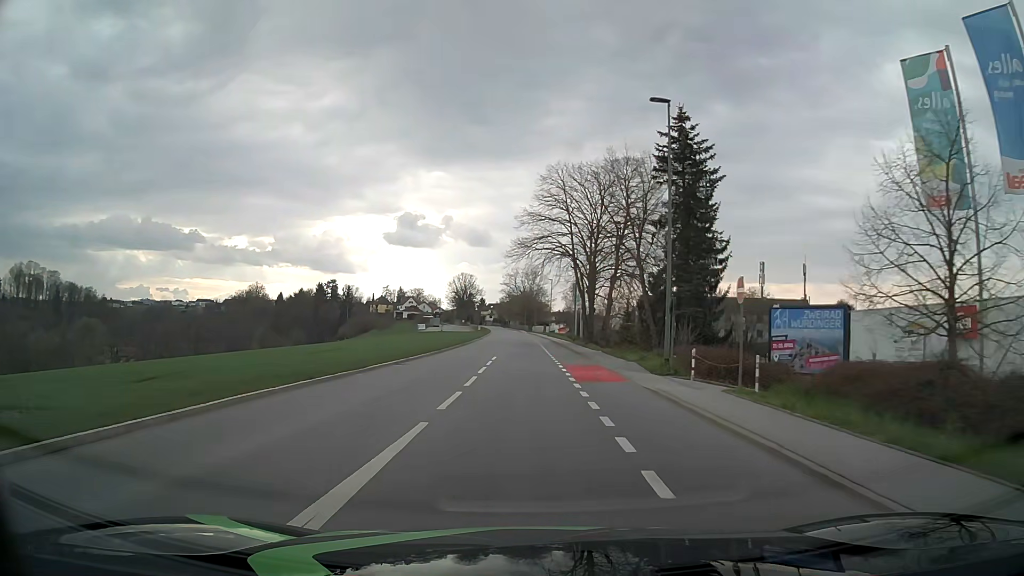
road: tertiary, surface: asphalt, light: Day
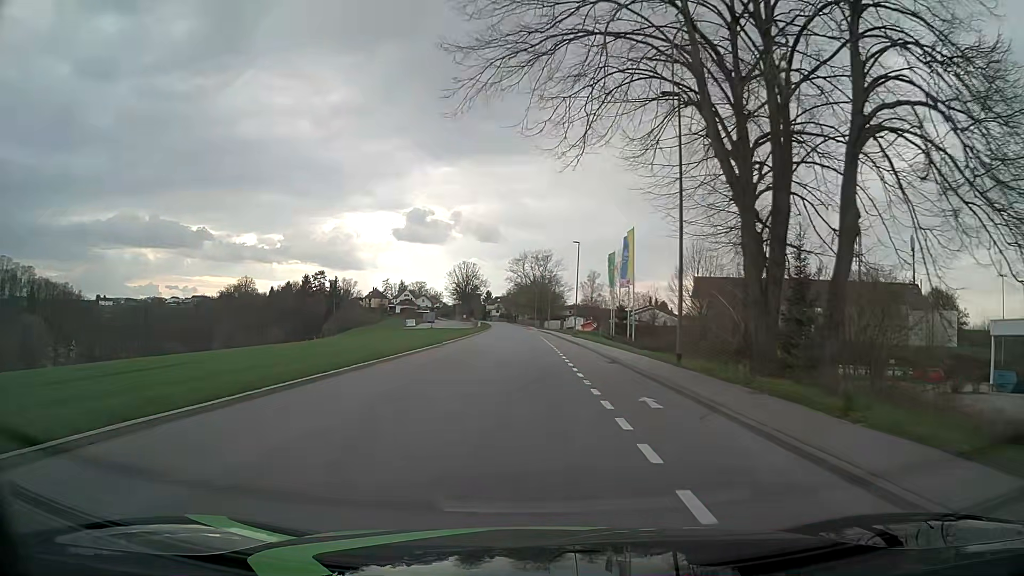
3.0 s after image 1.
(-0.2, +39.0) m; -1°
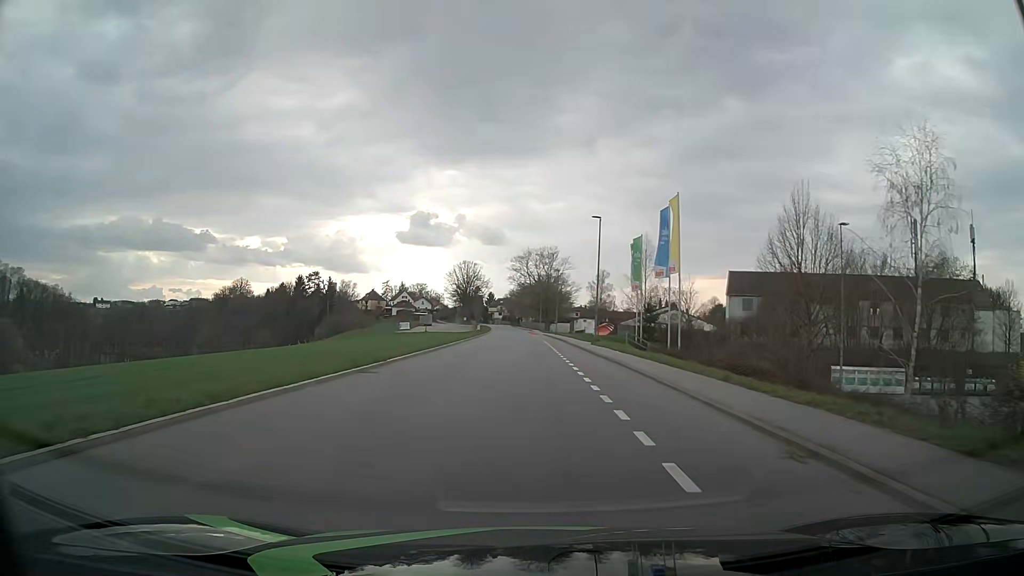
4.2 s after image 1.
(-0.1, +15.2) m; 0°
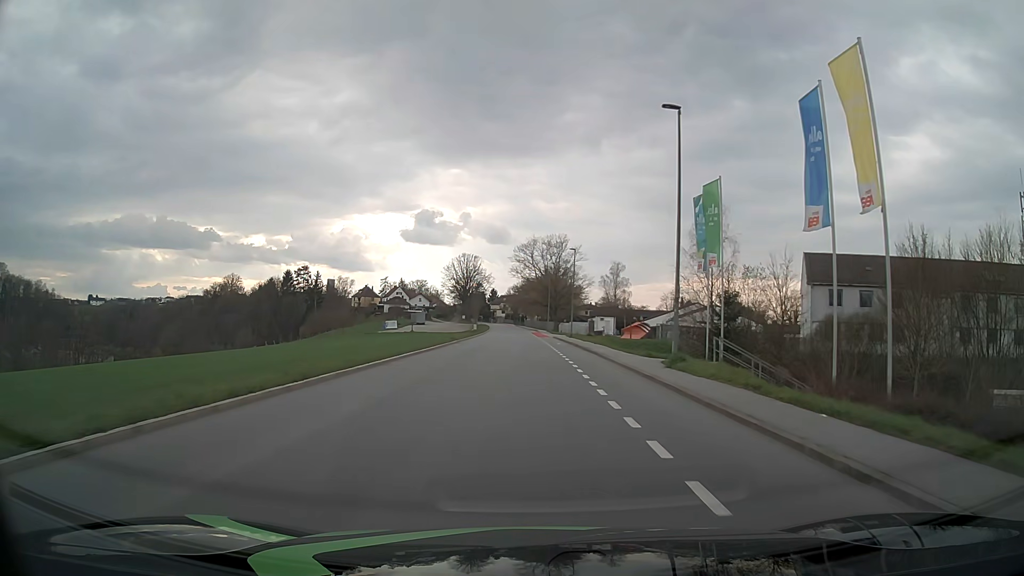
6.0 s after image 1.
(-0.1, +22.7) m; -1°
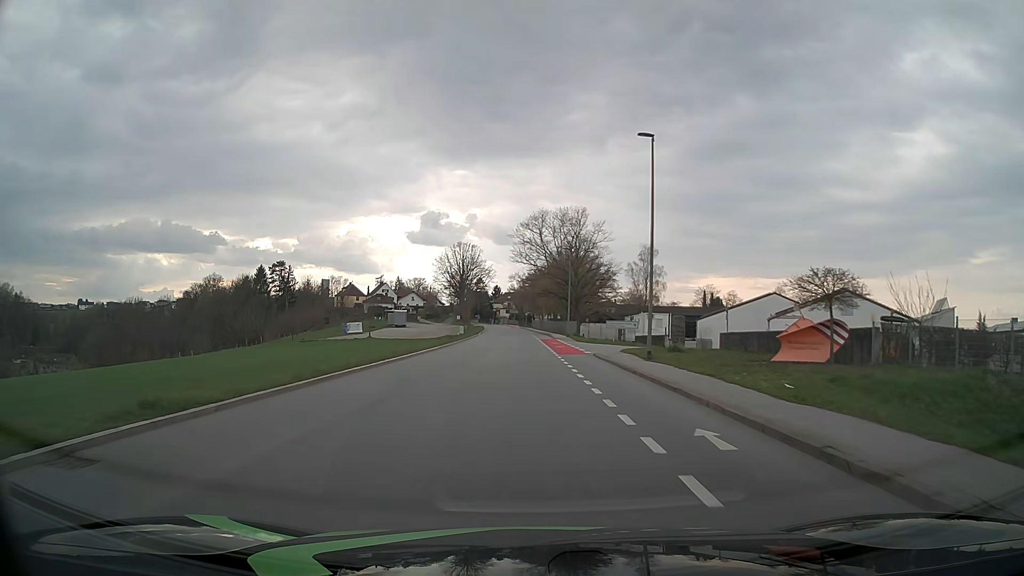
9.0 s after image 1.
(-0.2, +38.0) m; -1°
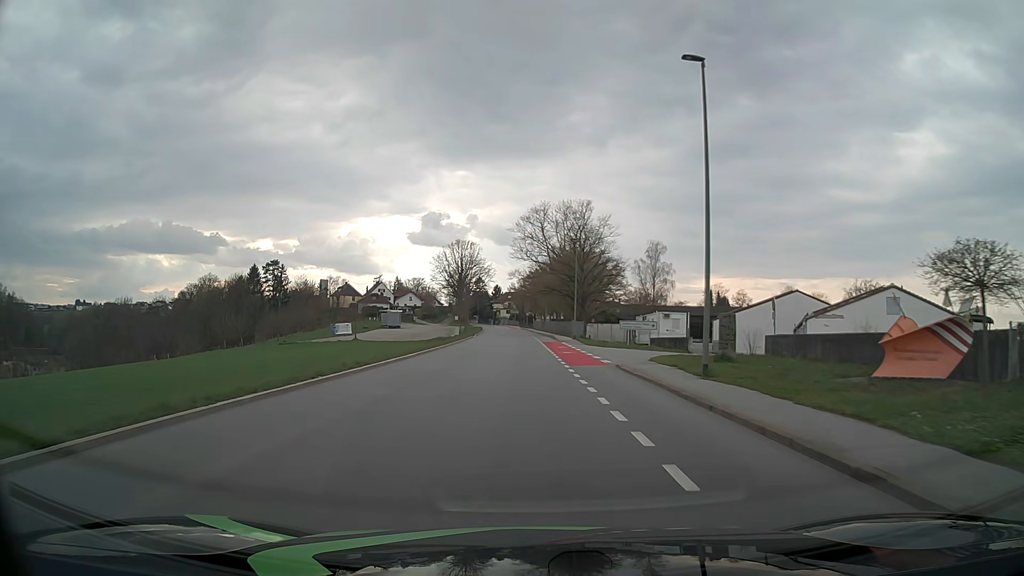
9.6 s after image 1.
(0.0, +7.6) m; 0°
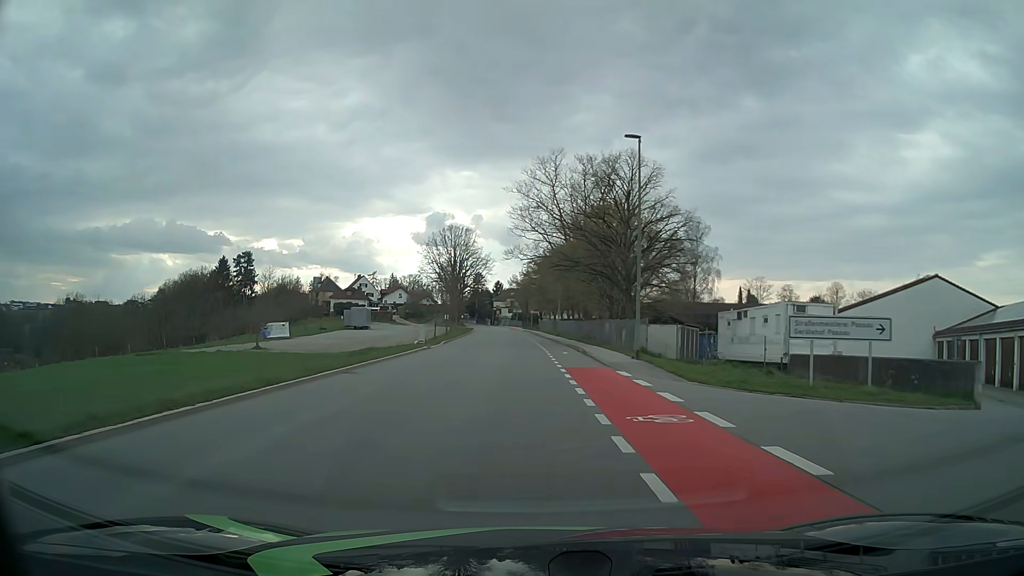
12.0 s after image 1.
(-0.1, +30.5) m; 0°
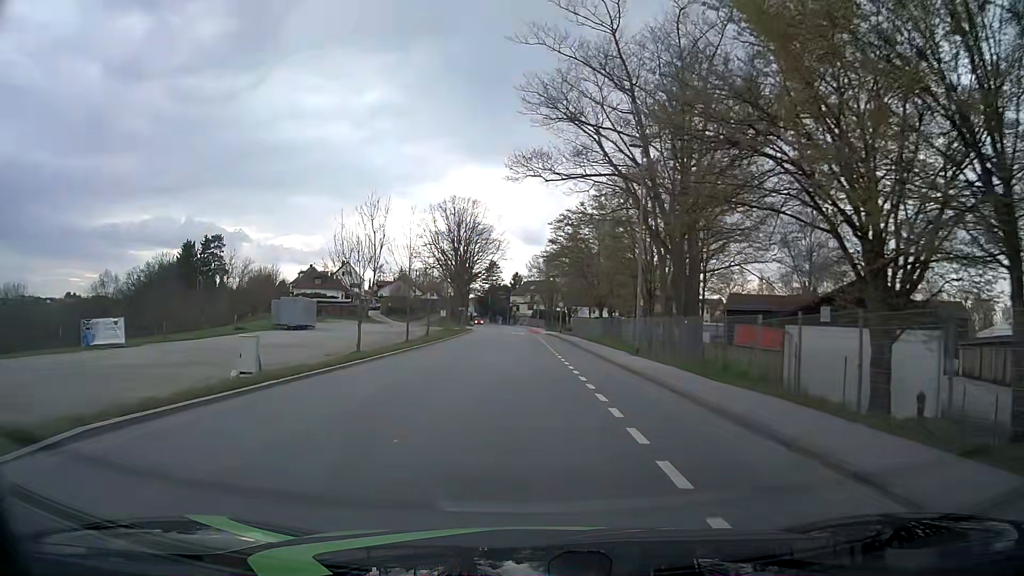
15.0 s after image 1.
(-0.7, +37.8) m; -2°
(0, +10) (0, +20) (0, +30) (-1, +40) (-1, +50) (-1, +60) (-2, +70) (-2, +80) (-3, +90) (-3, +100) m
